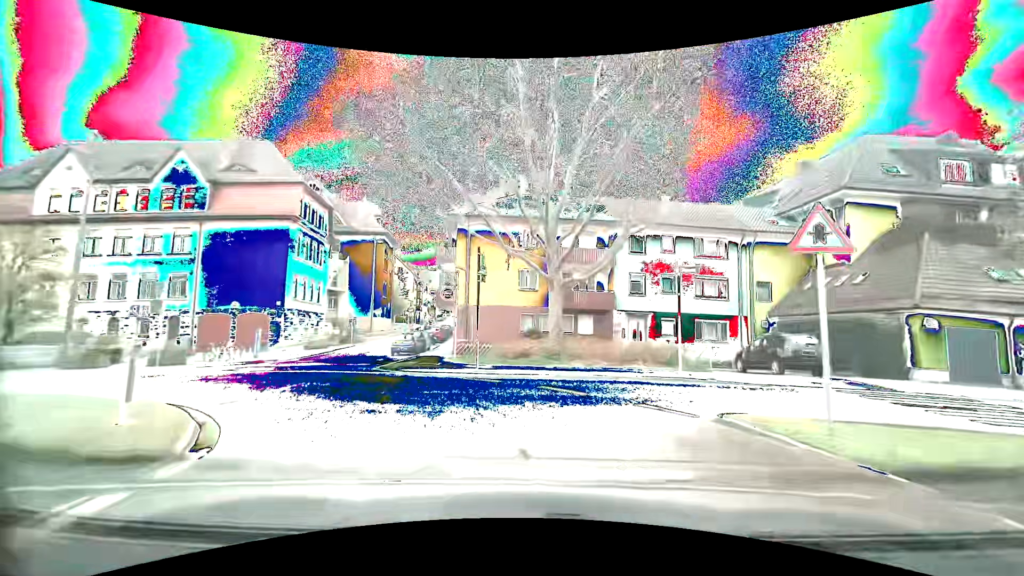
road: secondary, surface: asphalt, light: Day
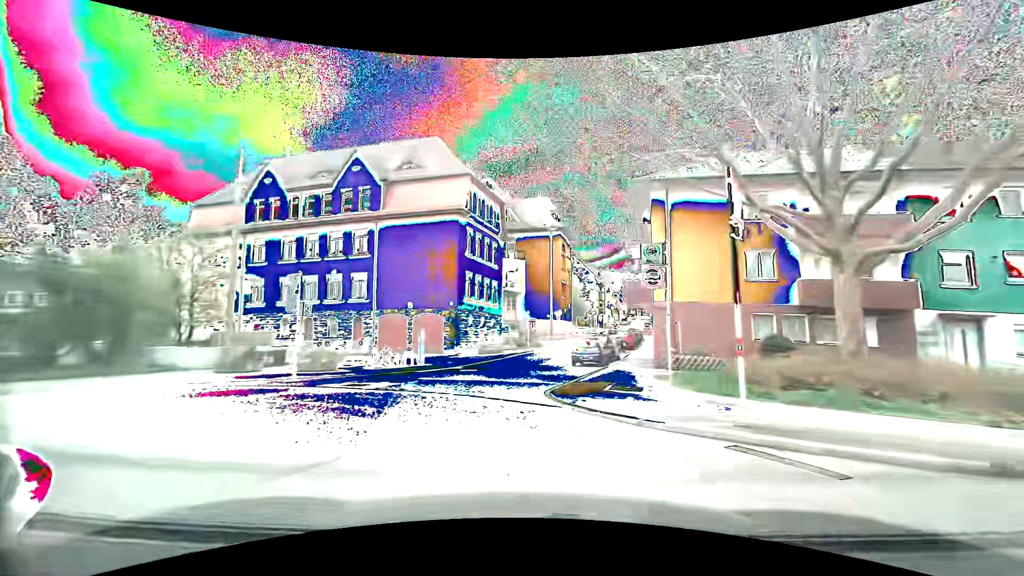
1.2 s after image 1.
(-1.2, +7.4) m; -22°
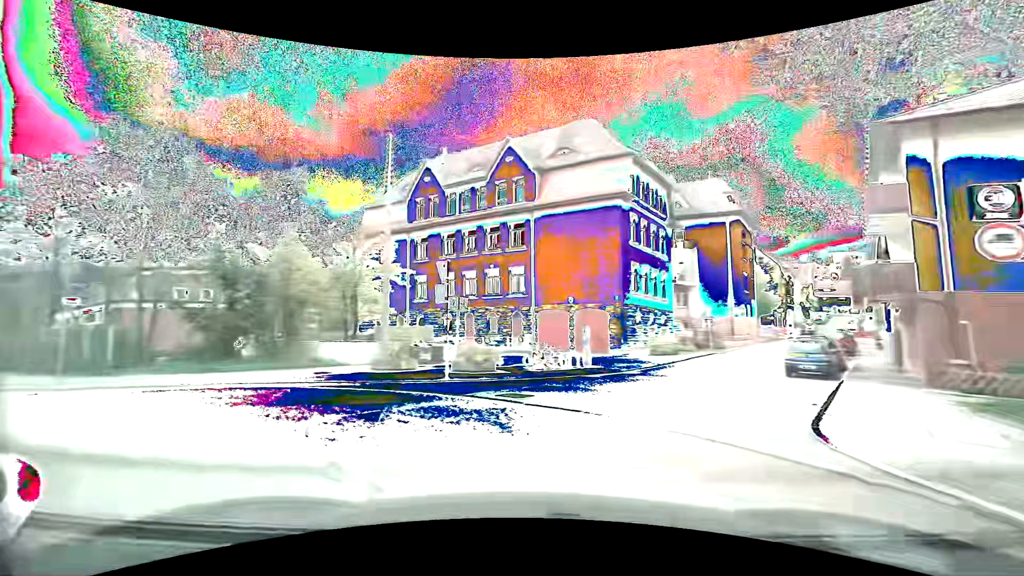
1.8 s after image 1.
(-0.5, +3.8) m; -16°
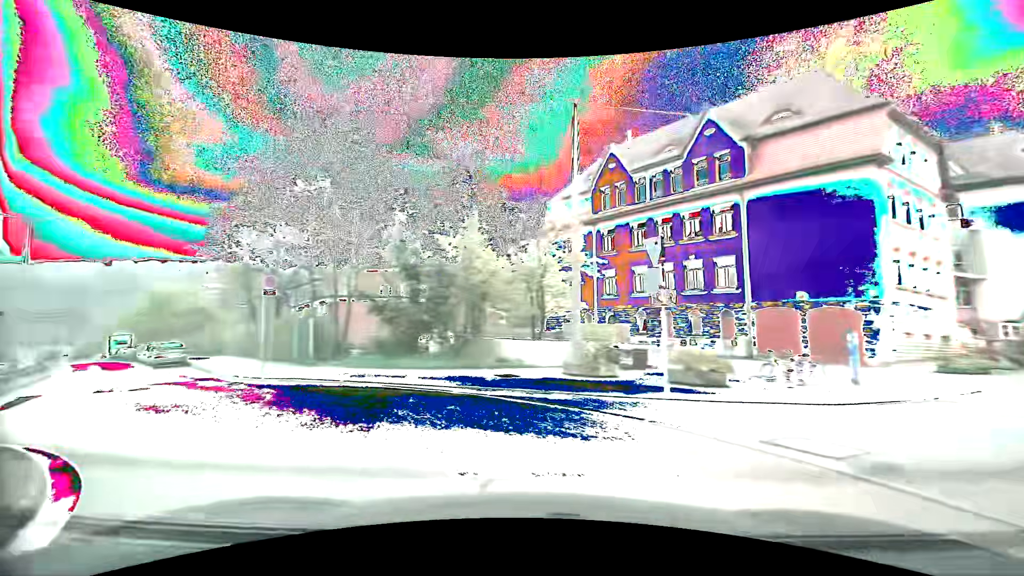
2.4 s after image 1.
(-0.7, +3.8) m; -22°
